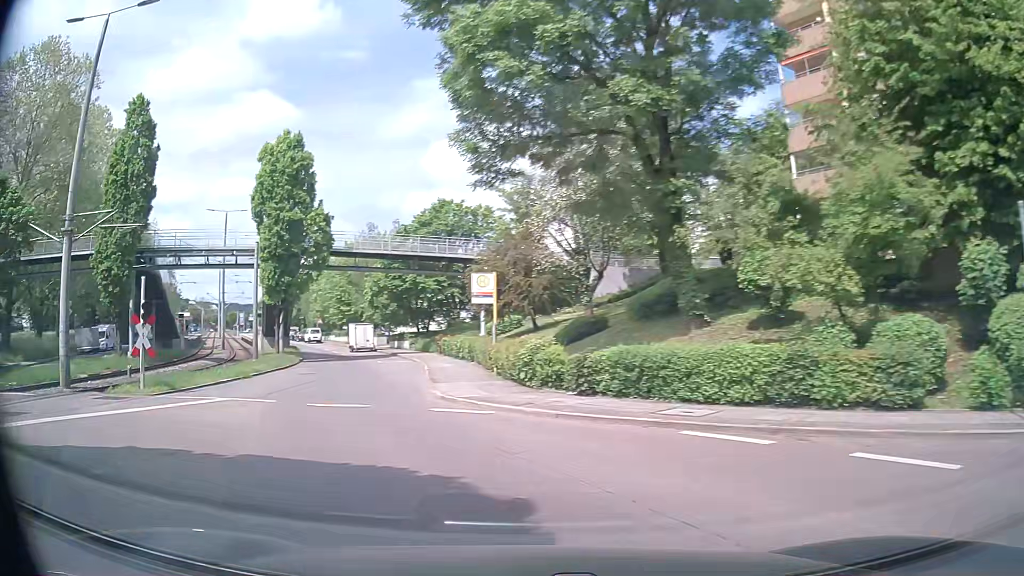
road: secondary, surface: asphalt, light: Day
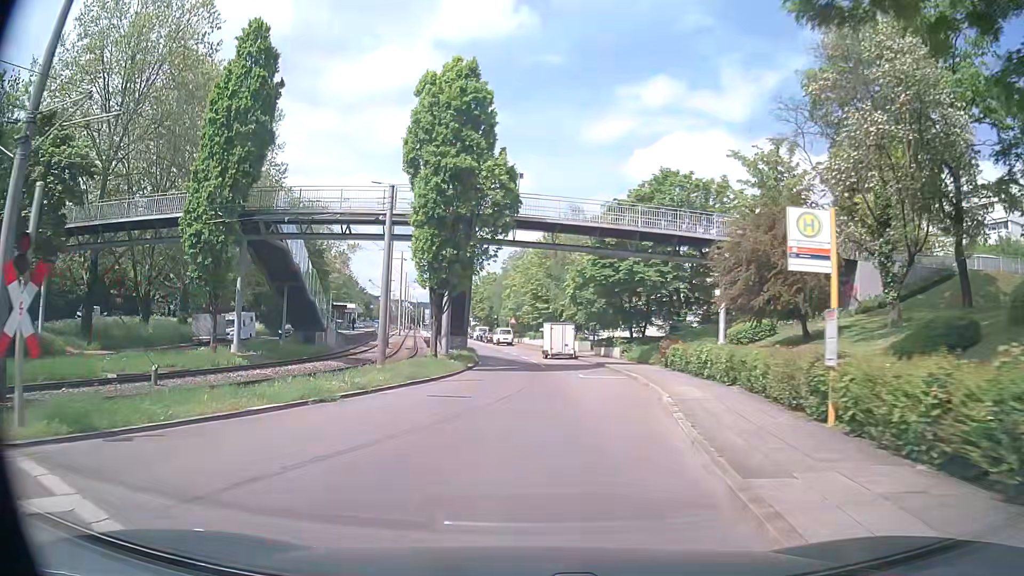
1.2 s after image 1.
(-2.3, +12.4) m; -18°
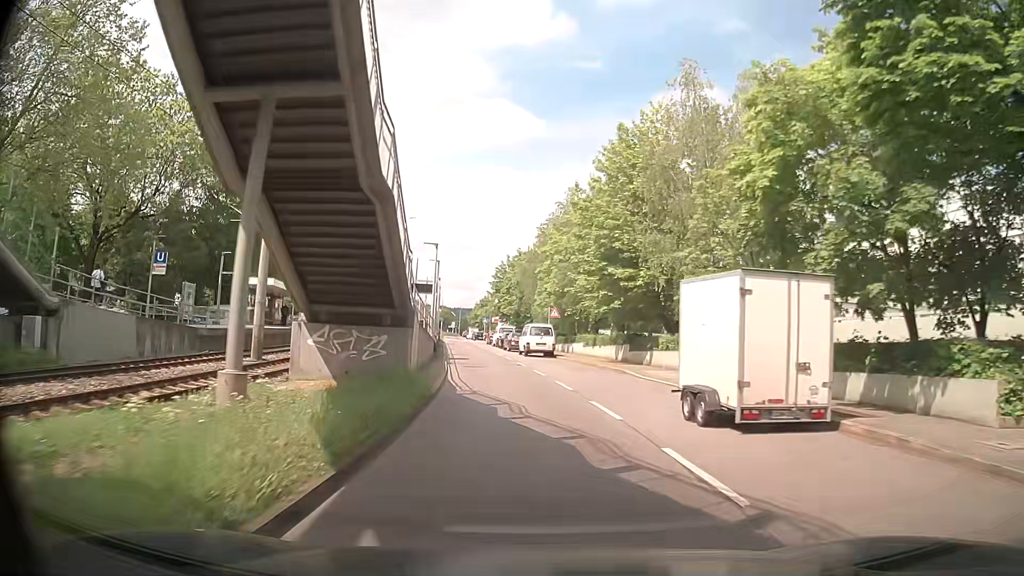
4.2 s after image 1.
(-0.7, +35.5) m; -2°
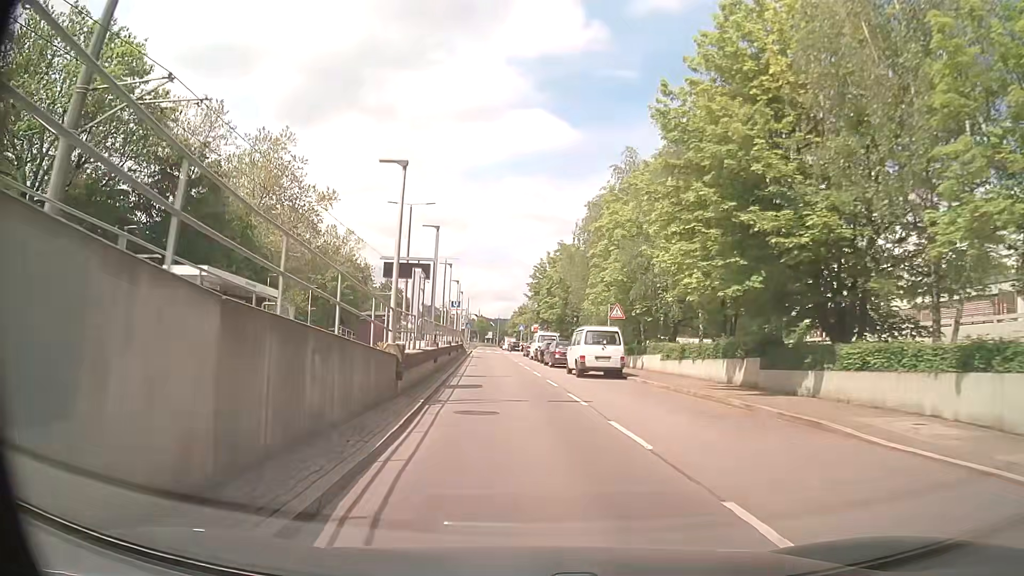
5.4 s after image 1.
(-0.5, +14.8) m; -4°
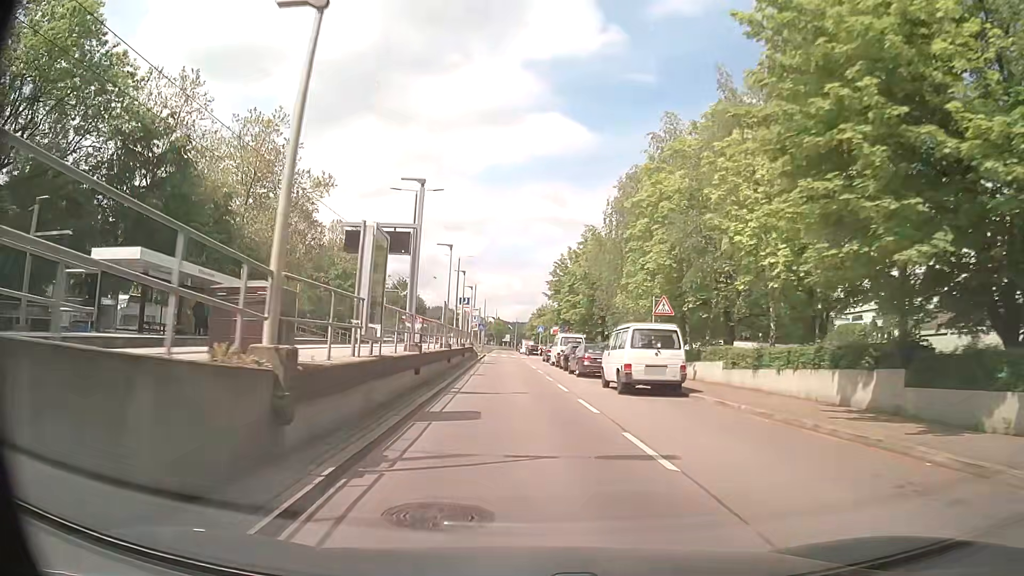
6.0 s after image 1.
(-0.2, +7.4) m; -2°
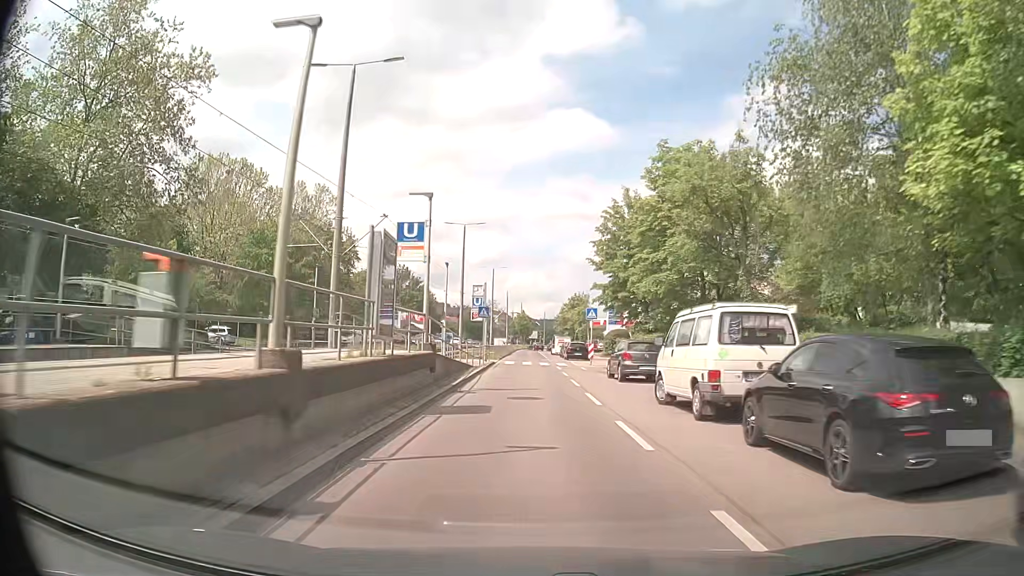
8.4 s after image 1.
(-0.8, +29.0) m; -3°
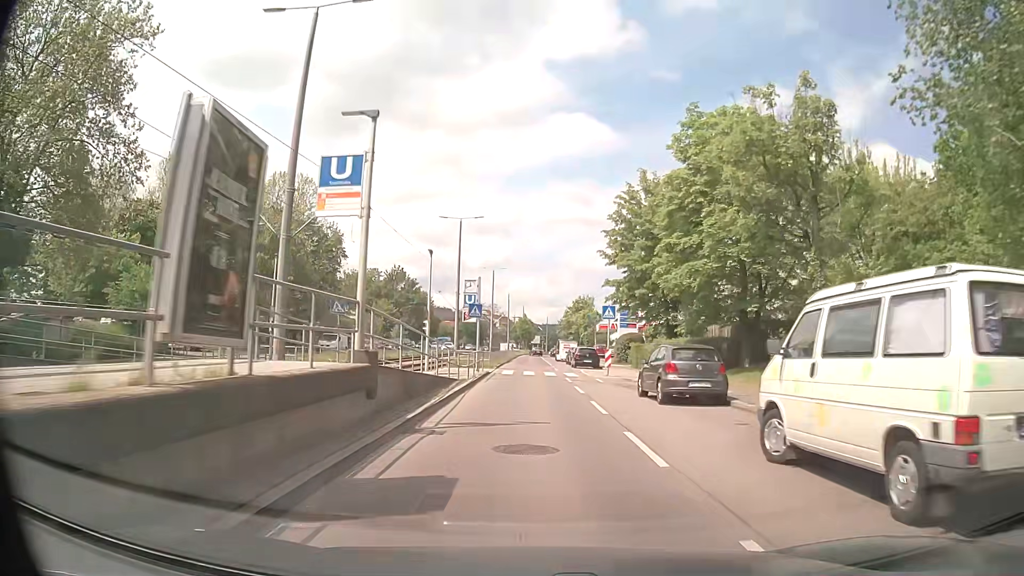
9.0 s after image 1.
(0.0, +6.7) m; 0°
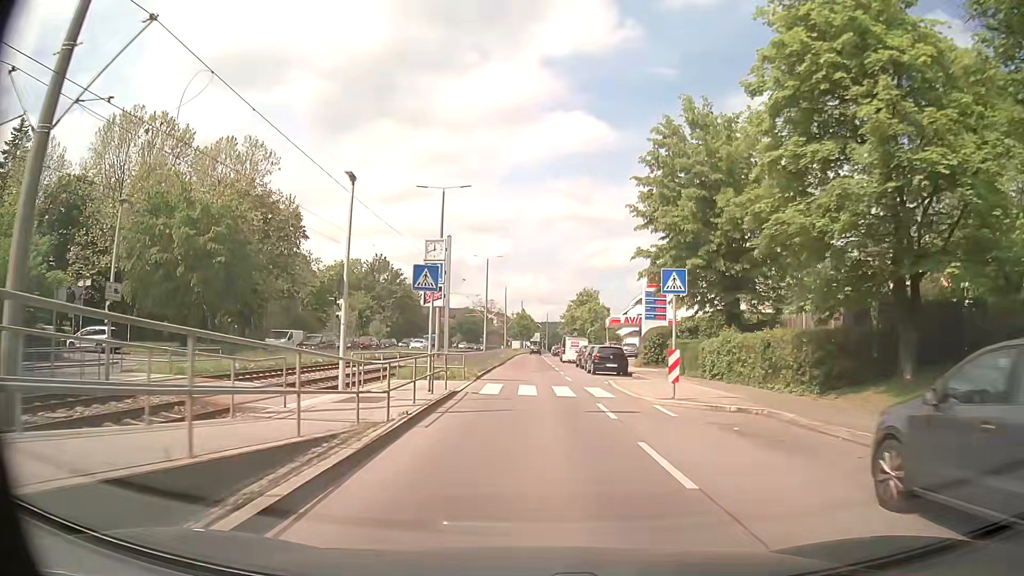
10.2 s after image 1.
(-0.1, +13.4) m; 0°
